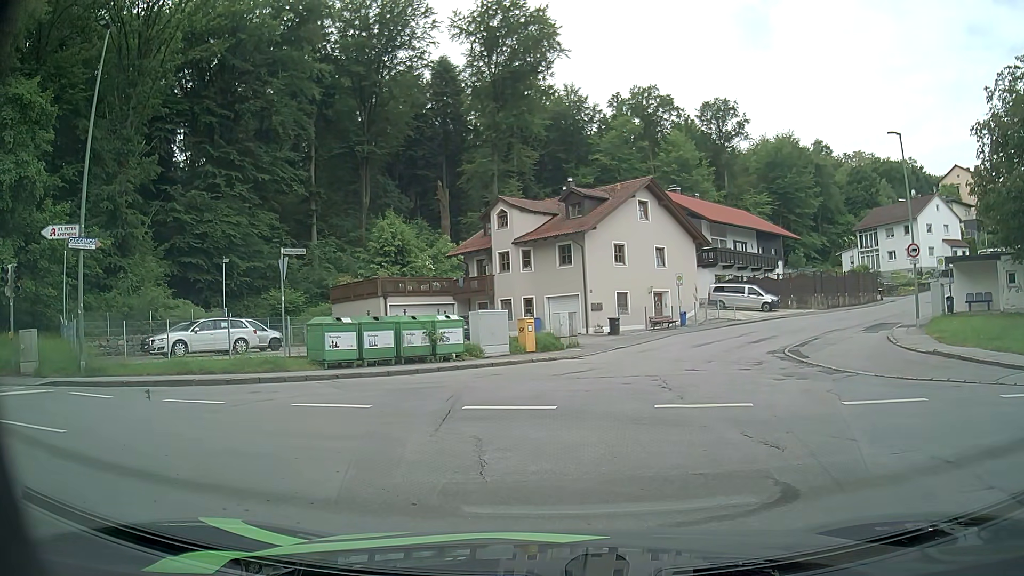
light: Day
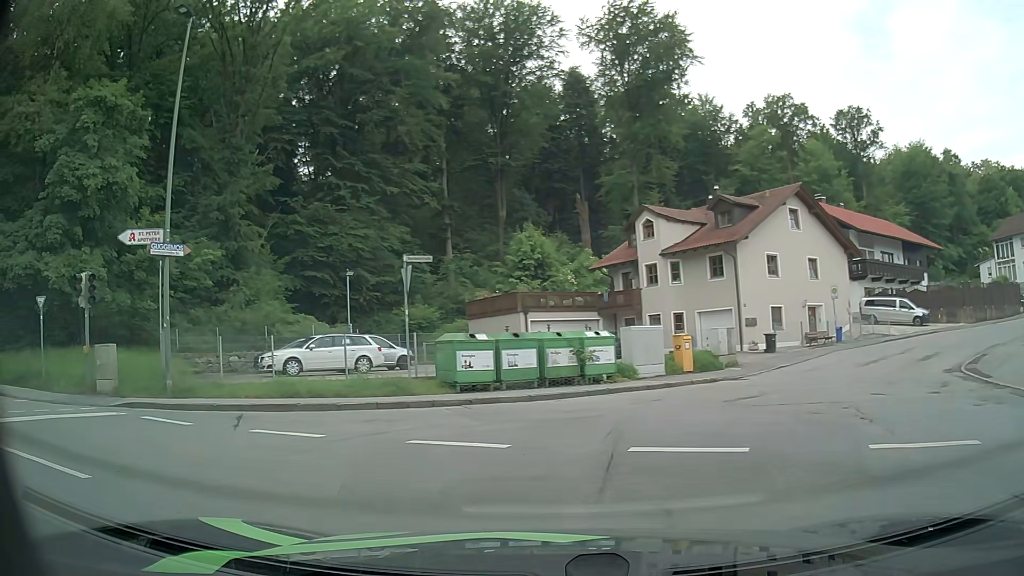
(-0.2, +2.6) m; -10°
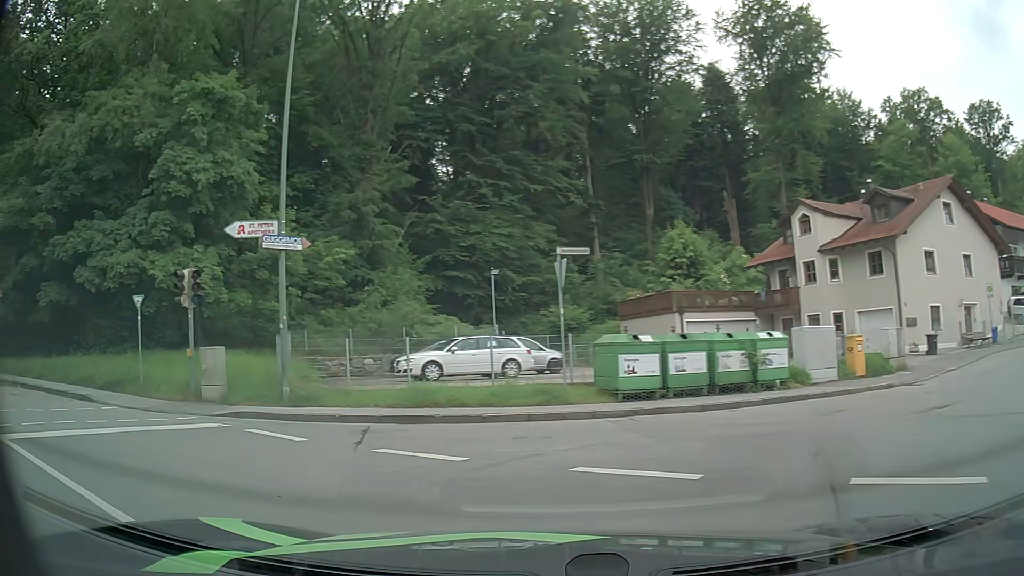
(-0.2, +2.0) m; -14°
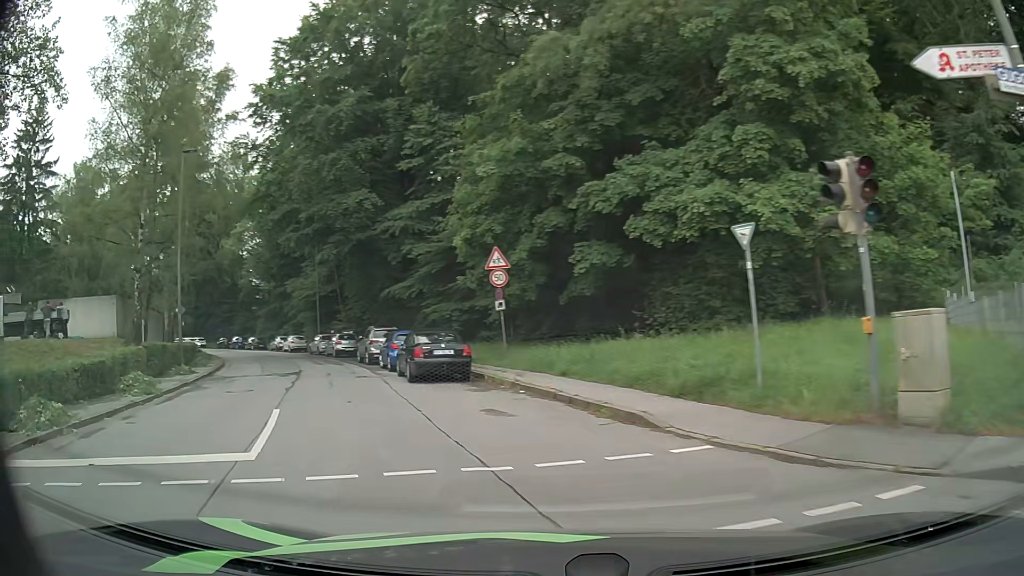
(-3.9, +7.9) m; -49°
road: residential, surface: asphalt
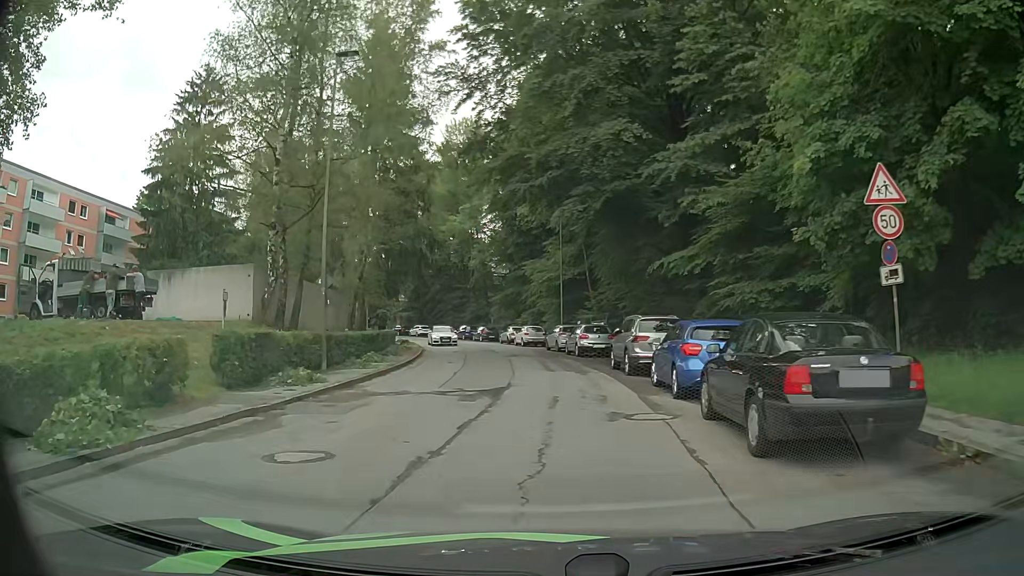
(-2.9, +11.3) m; -24°
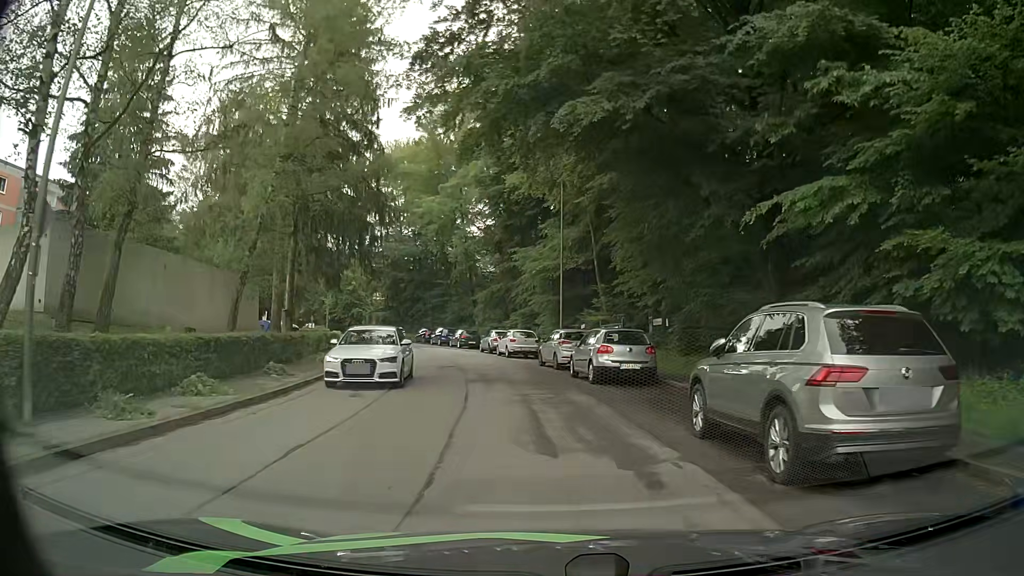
(+0.1, +12.8) m; +1°
